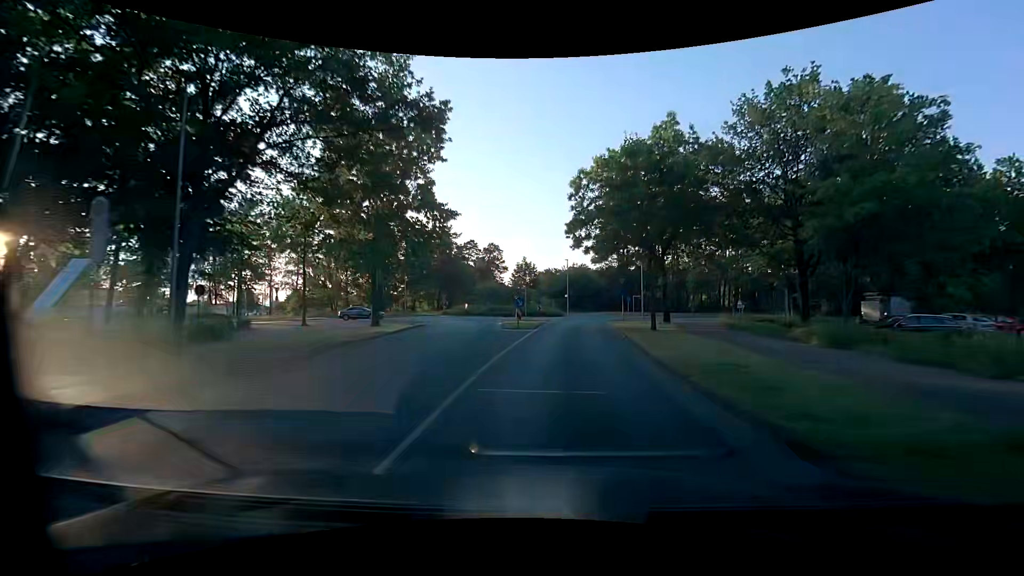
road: tertiary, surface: asphalt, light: Day
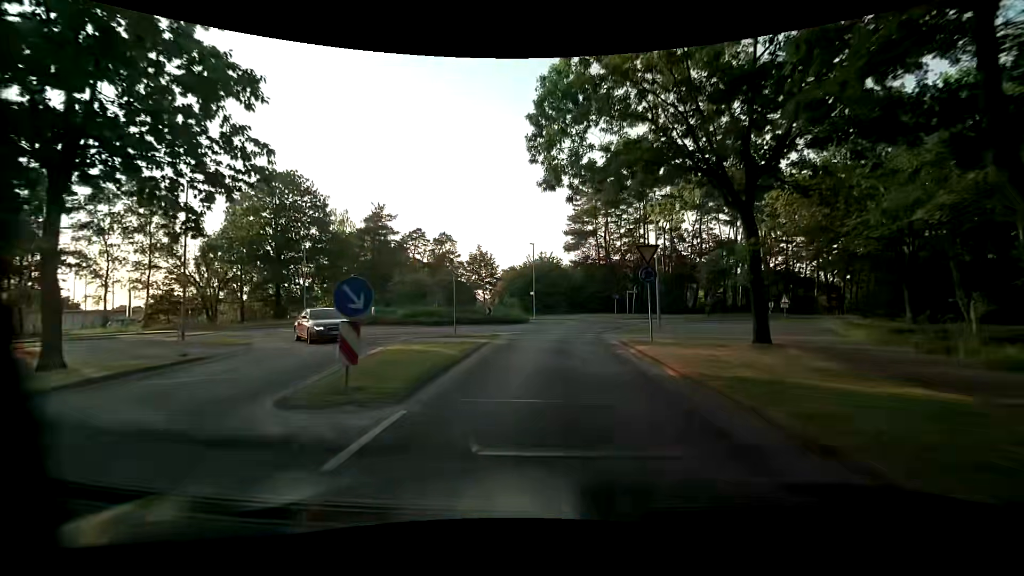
(+0.7, +19.6) m; +4°
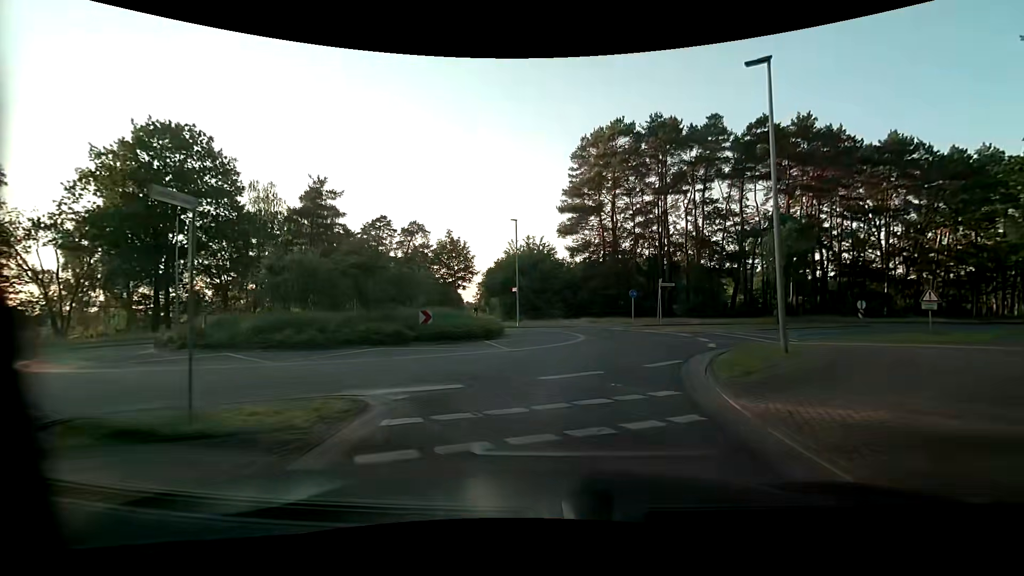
(+0.1, +15.8) m; 0°
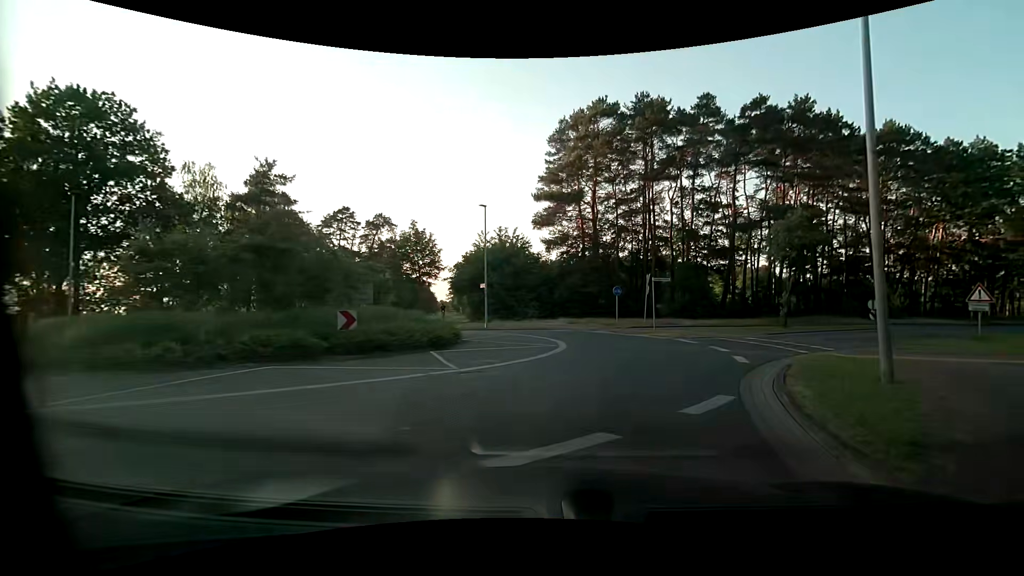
(+0.2, +5.0) m; +3°
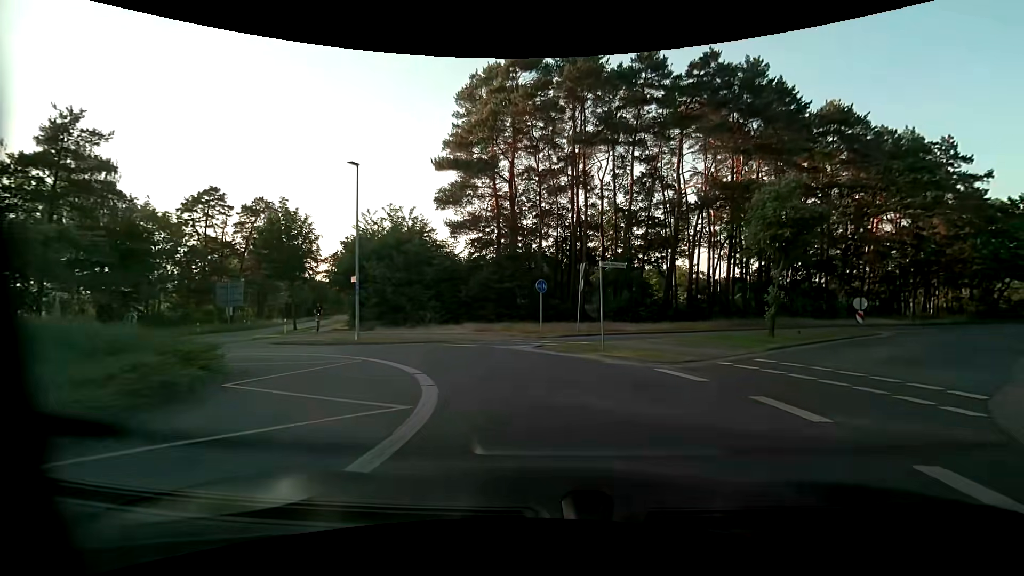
(+0.9, +9.5) m; +9°
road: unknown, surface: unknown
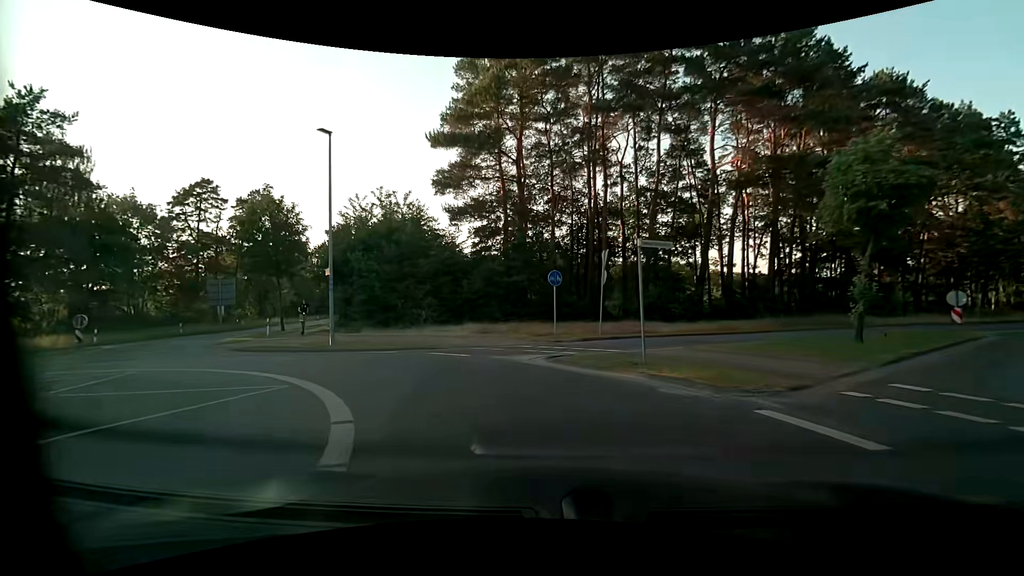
(0.0, +4.2) m; -2°
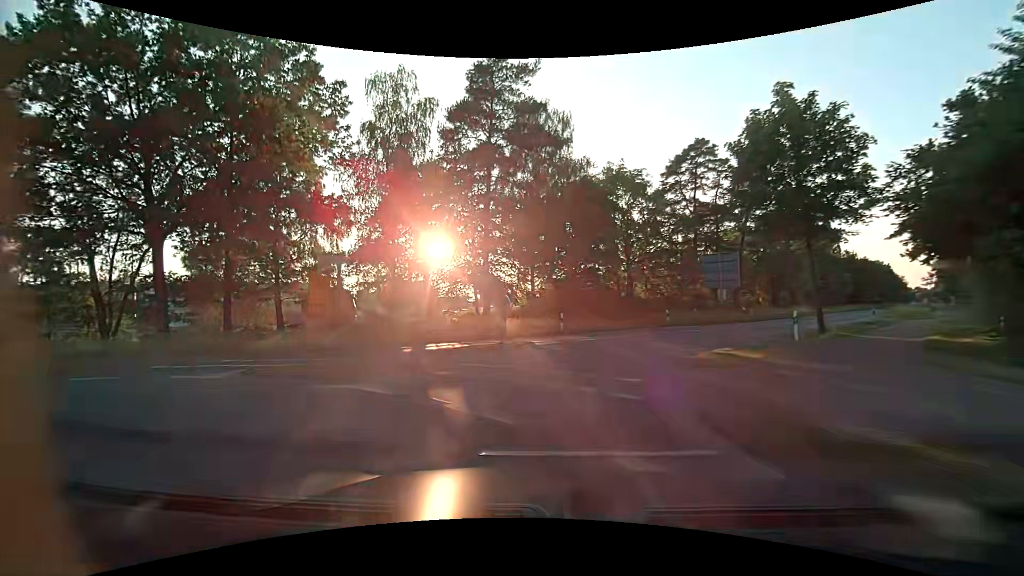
(-6.9, +14.5) m; -54°
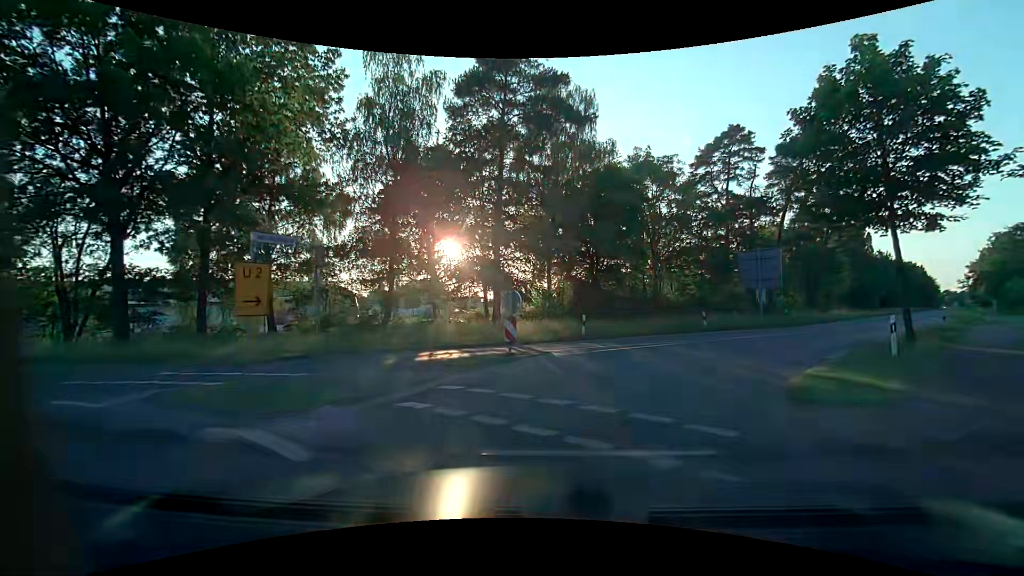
(-0.1, +3.7) m; -2°
(+2, +10) (+7, +18) (+13, +26) (+20, +34) (+26, +41) (+33, +49) (+39, +57) (+45, +65) (+51, +72) (+57, +80) m
